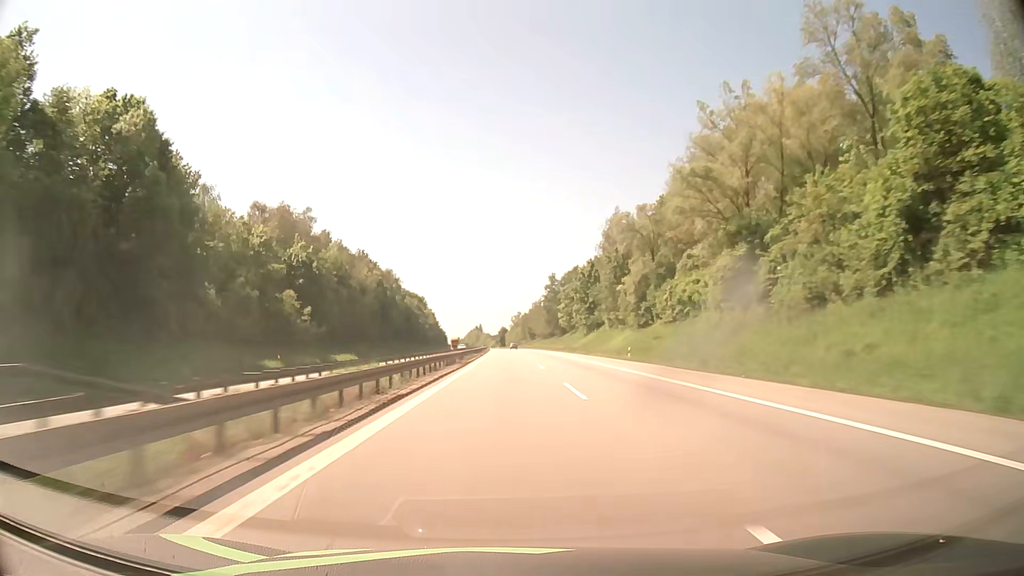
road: motorway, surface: asphalt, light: Day
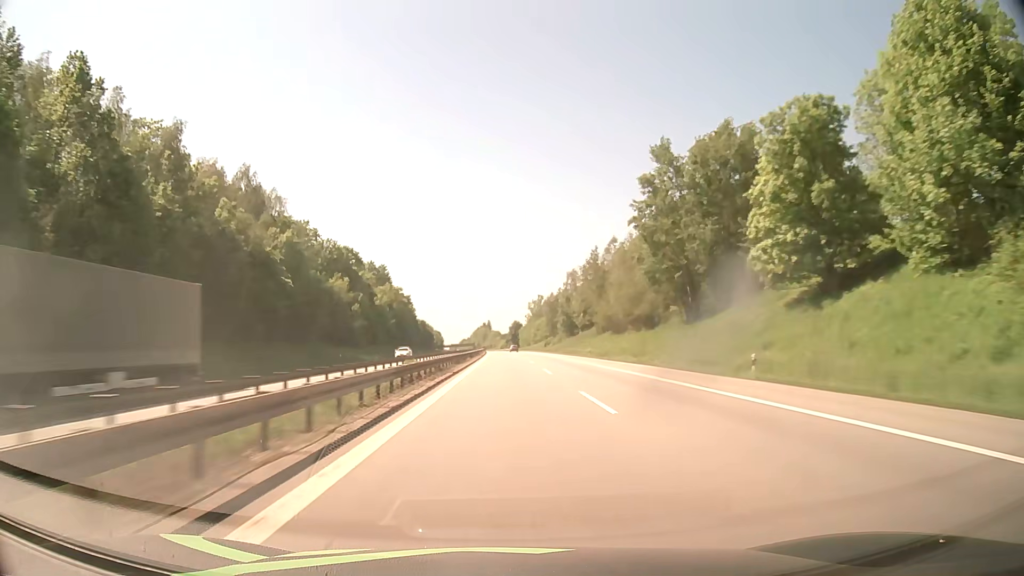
(-0.7, +127.3) m; -1°
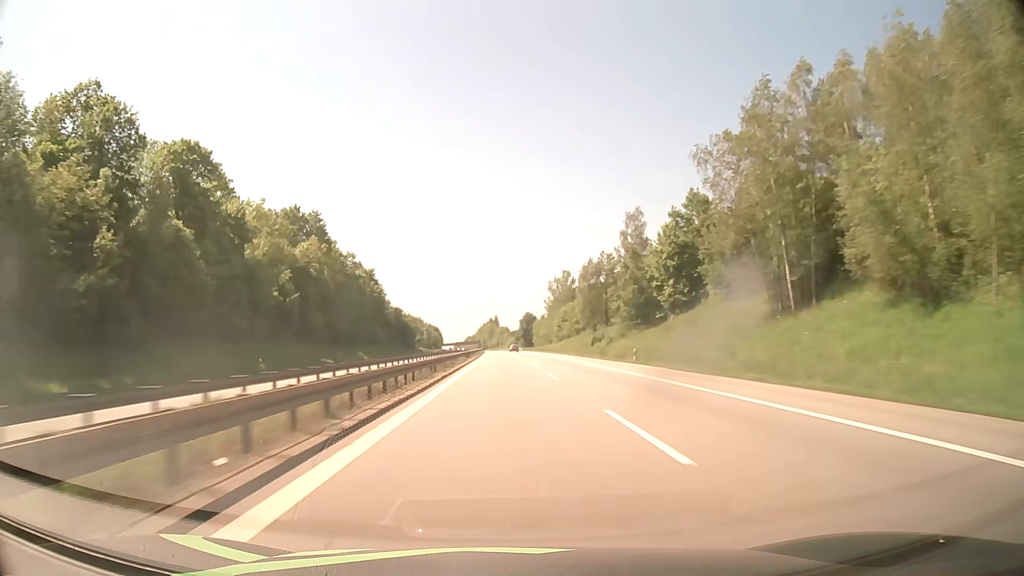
(-0.6, +76.4) m; -1°
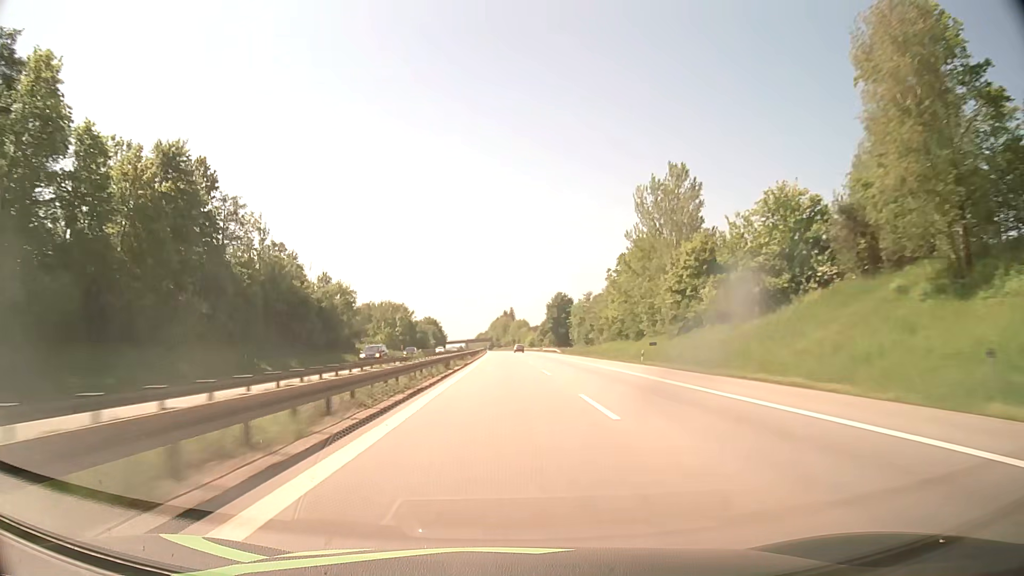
(-1.2, +101.8) m; -1°
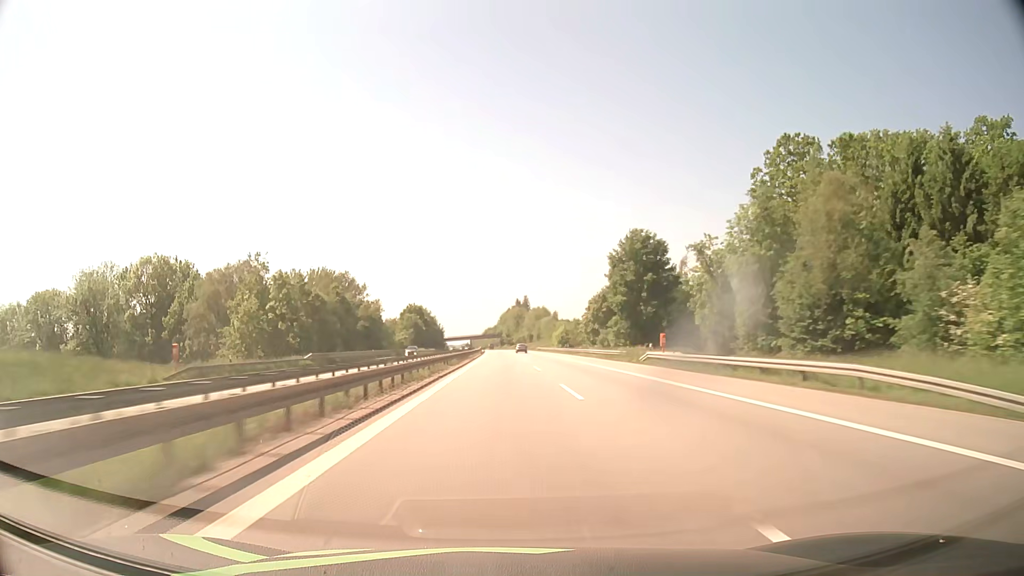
(-0.8, +101.9) m; -1°
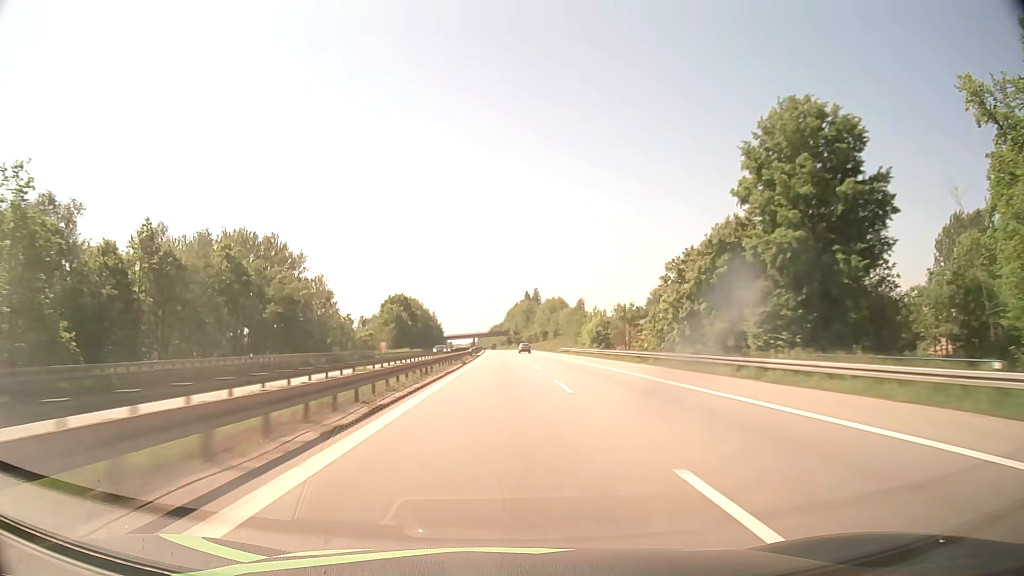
(-0.3, +50.9) m; -1°
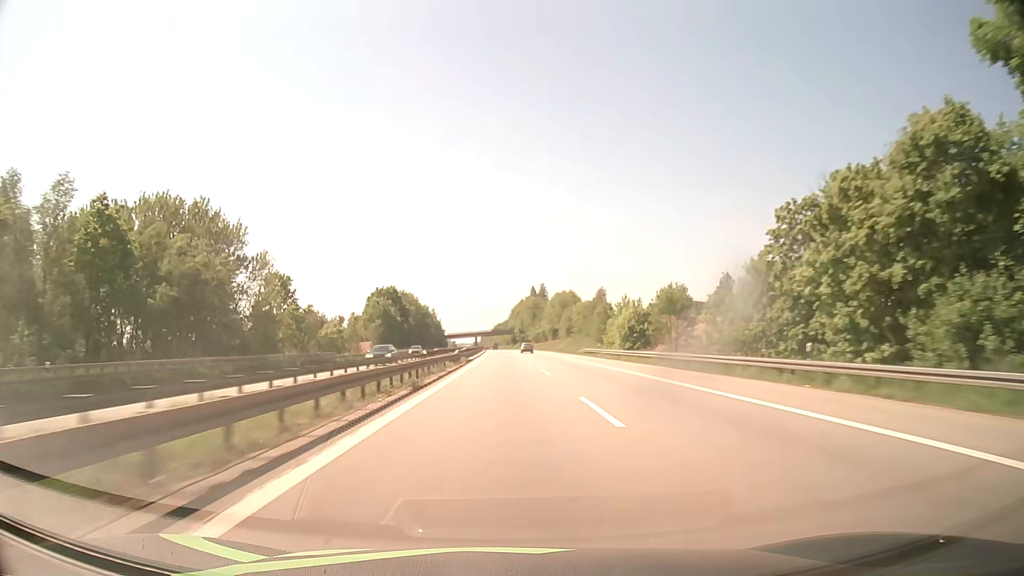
(-0.1, +25.5) m; 0°
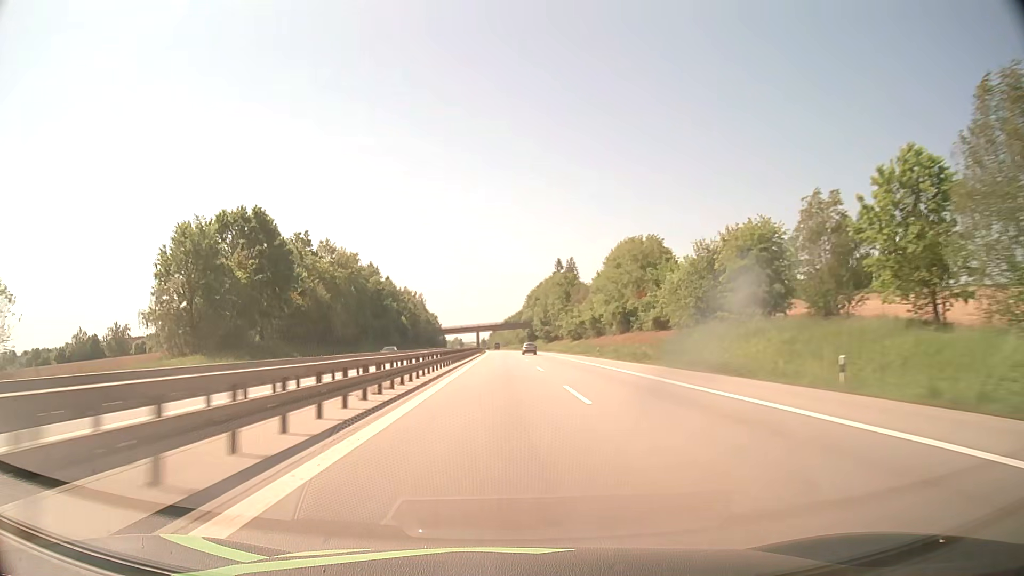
(-0.9, +101.8) m; -1°
